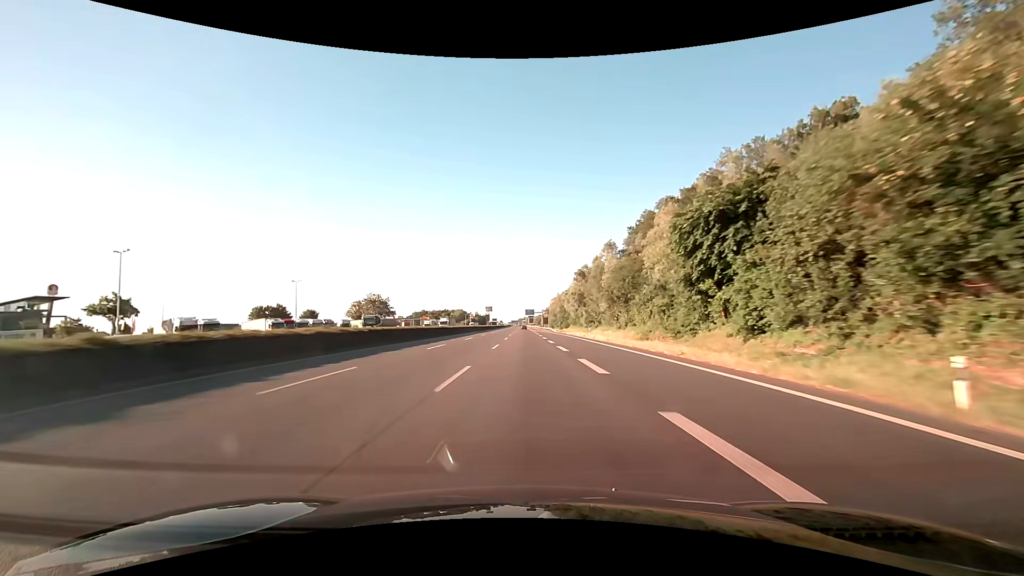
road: motorway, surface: asphalt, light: Day
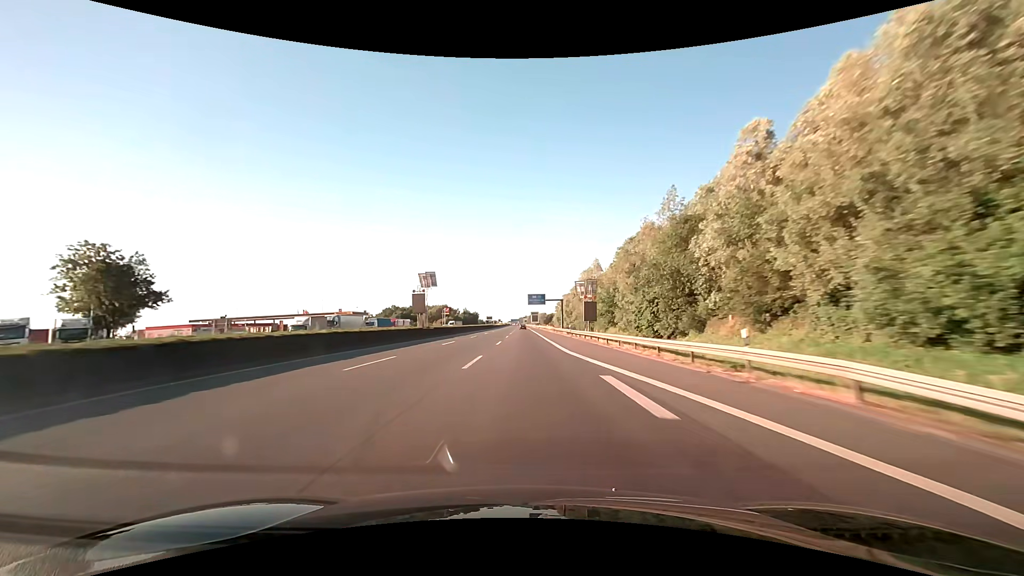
(+0.1, +103.0) m; 0°
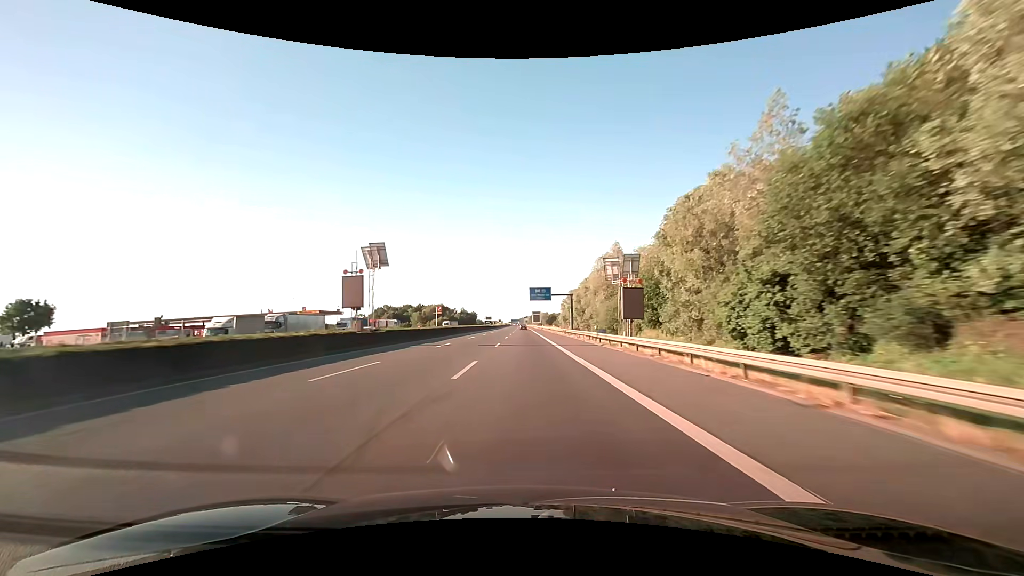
(0.0, +20.6) m; 0°
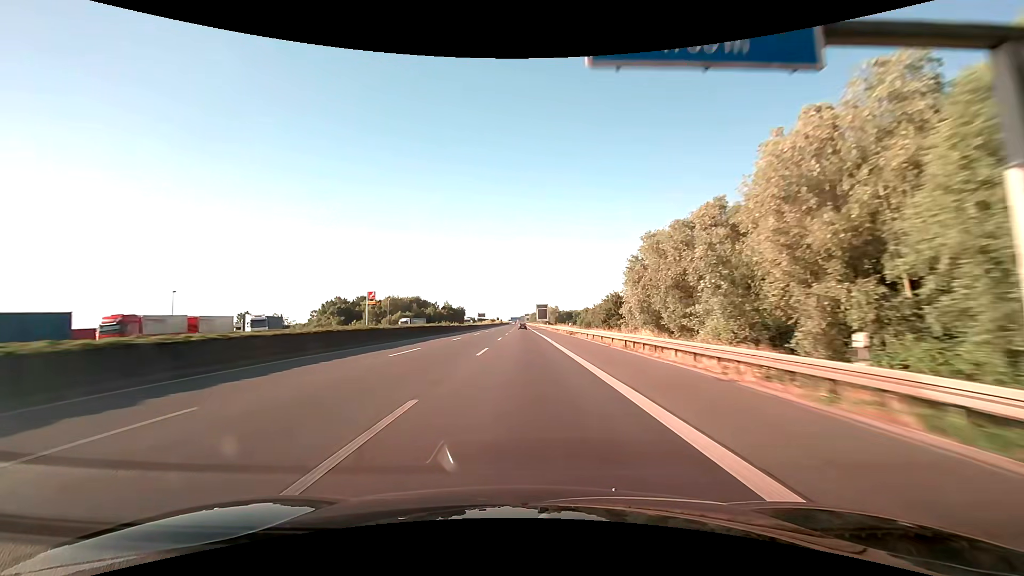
(0.0, +82.1) m; 0°
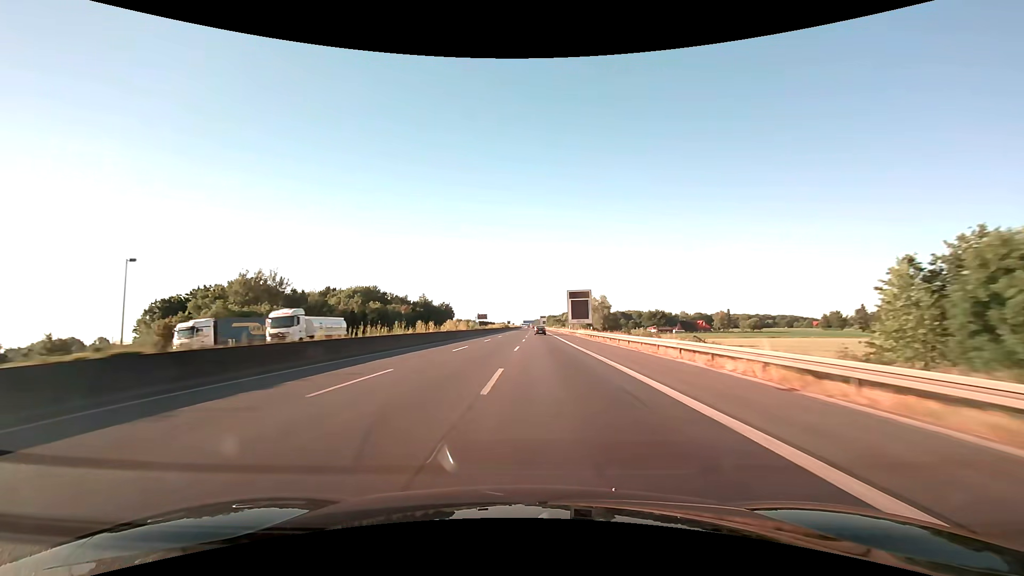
(-1.2, +100.8) m; -1°
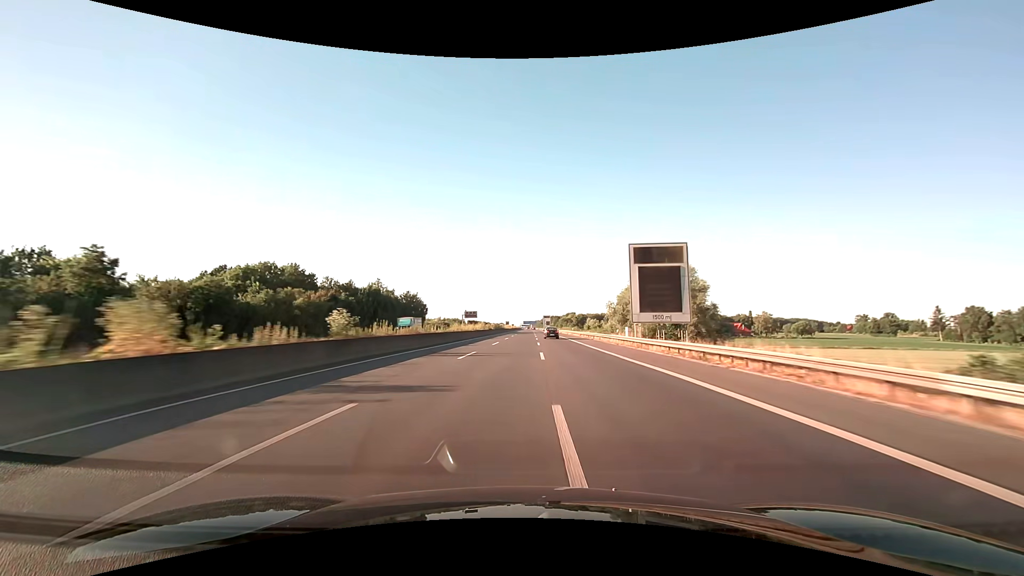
(-0.3, +61.0) m; 0°
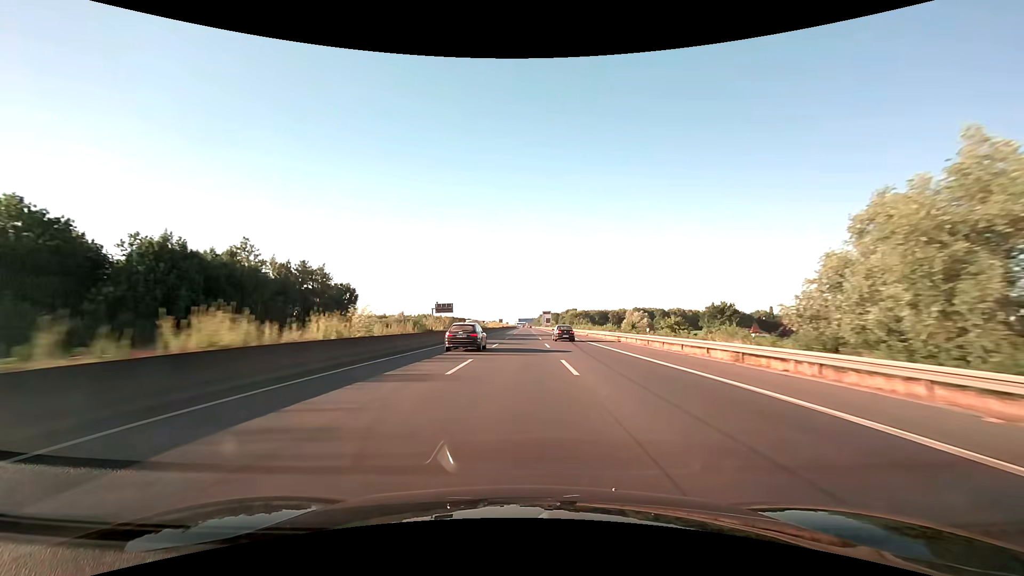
(+0.3, +61.2) m; +1°
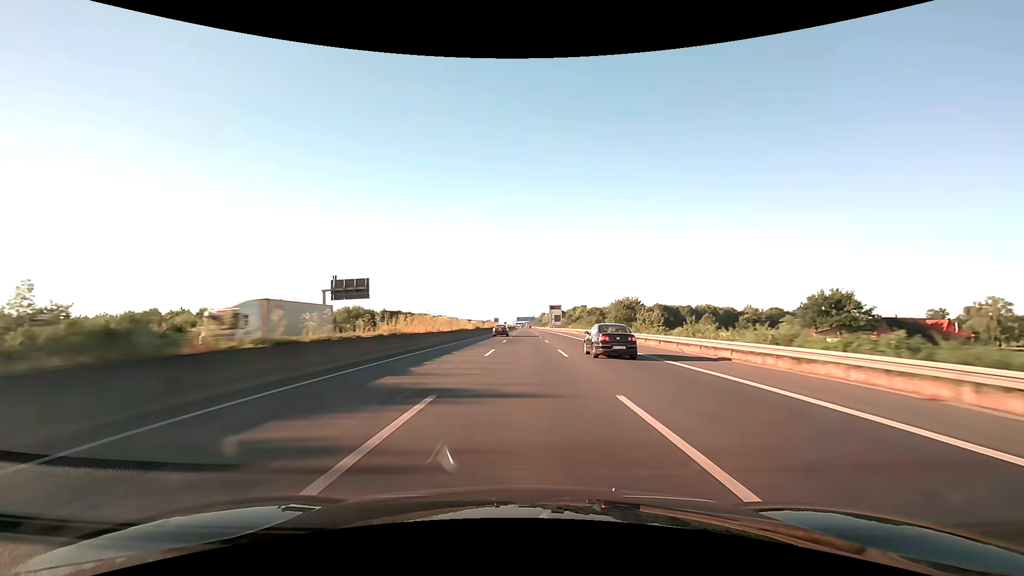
(+0.2, +82.1) m; 0°
(0, +10) (0, +20) (0, +30) (0, +40) (0, +50) (0, +60) (0, +70) (0, +80) (0, +90) (0, +100) m
